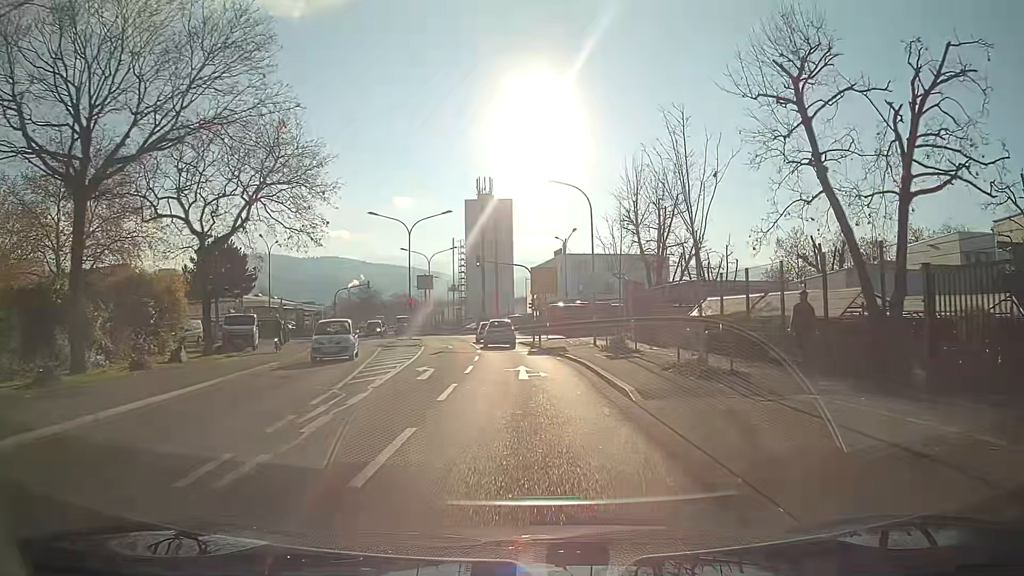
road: secondary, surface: asphalt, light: Day
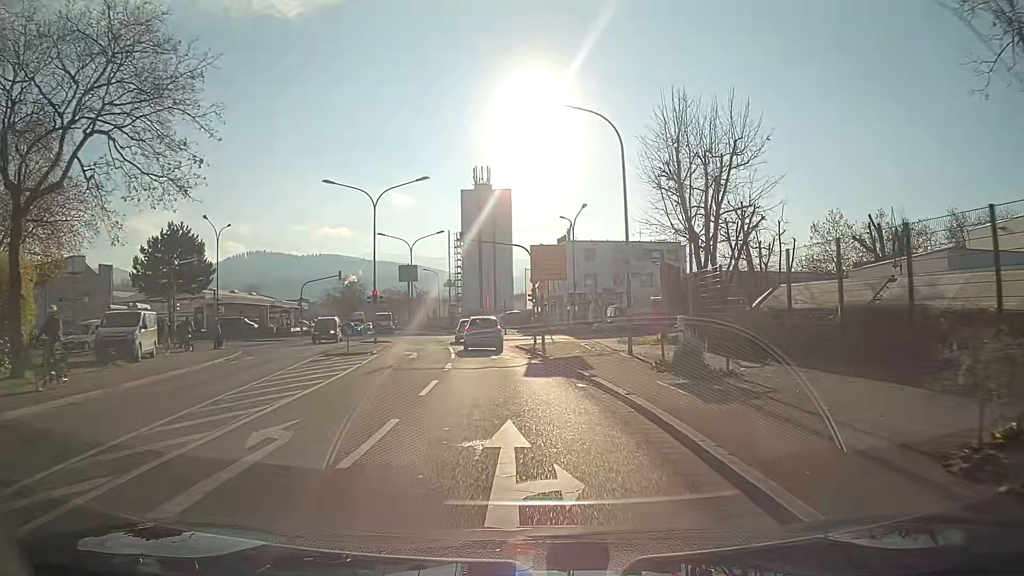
(0.0, +11.6) m; 0°
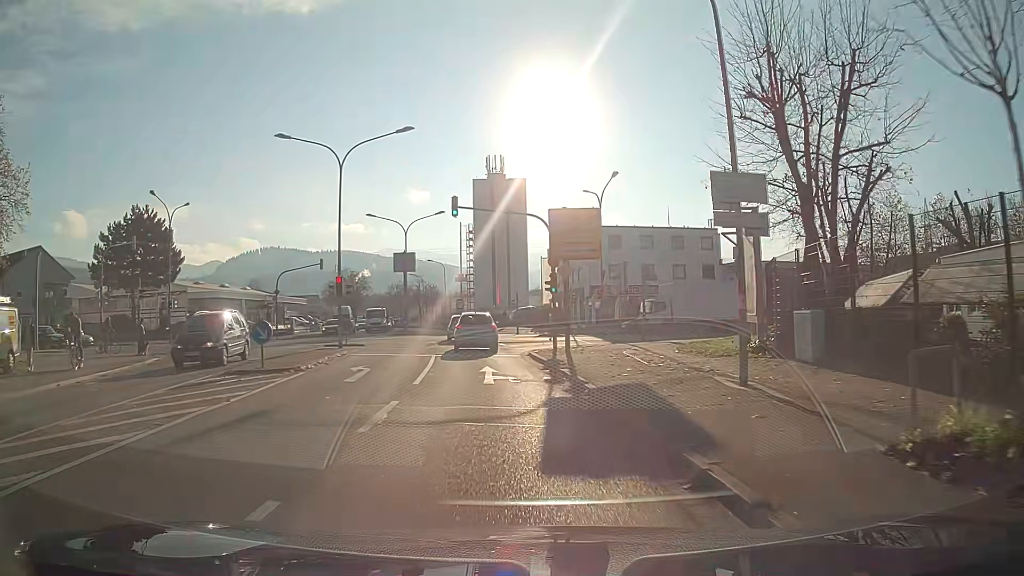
(-0.1, +10.1) m; -2°
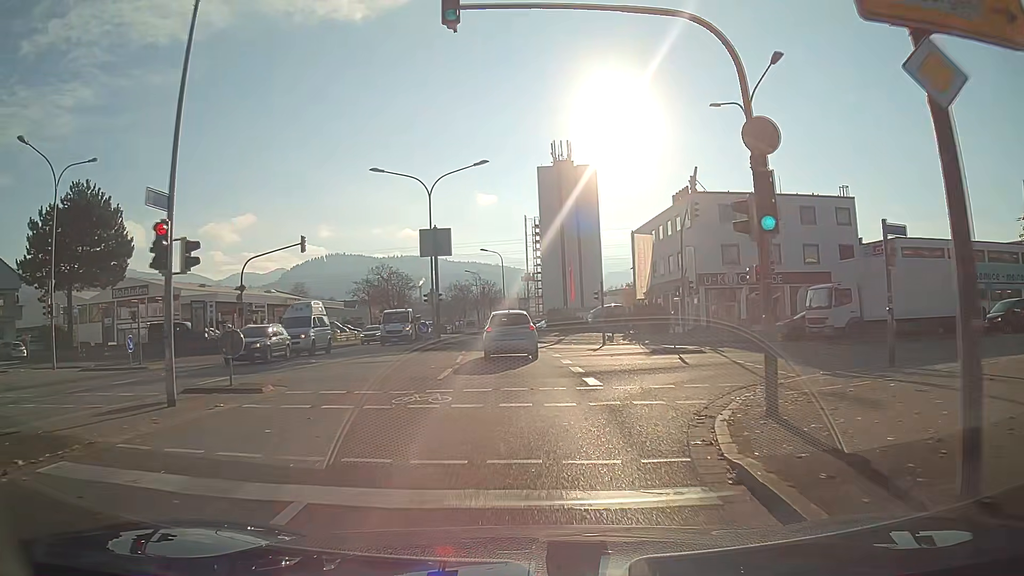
(-1.1, +19.2) m; -6°
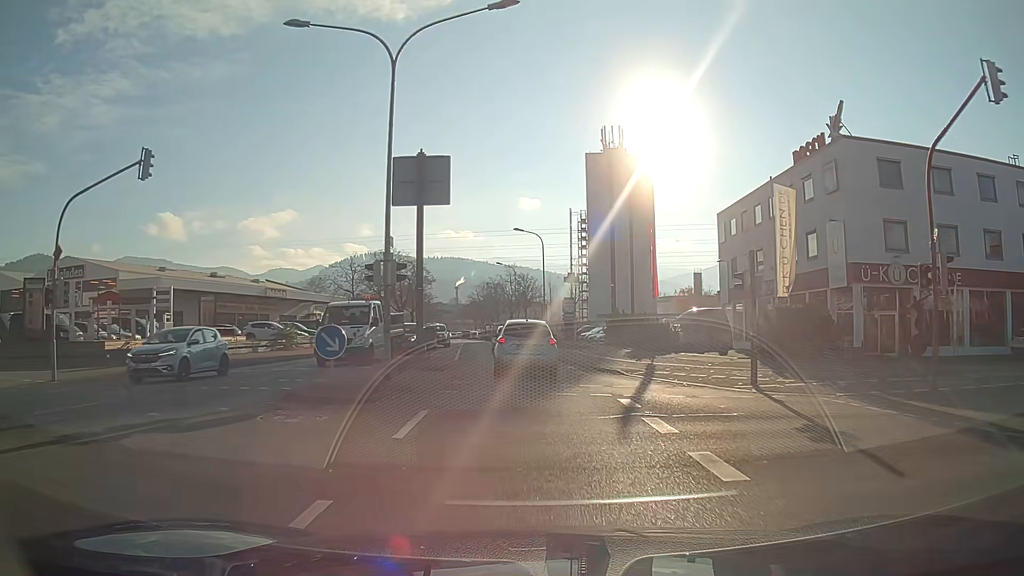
(-0.6, +19.7) m; -3°
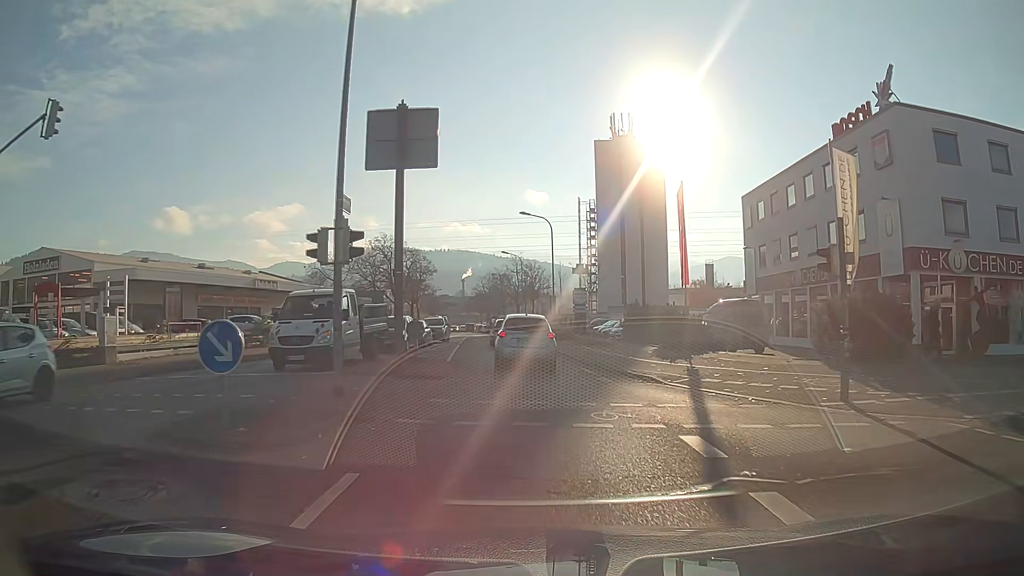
(0.0, +4.8) m; -1°
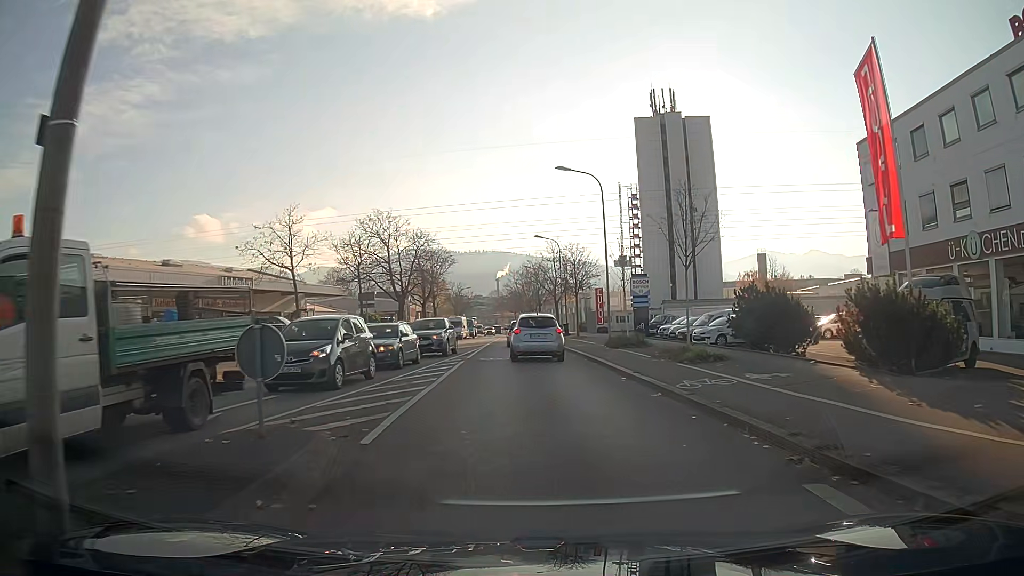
(-0.4, +14.8) m; -3°
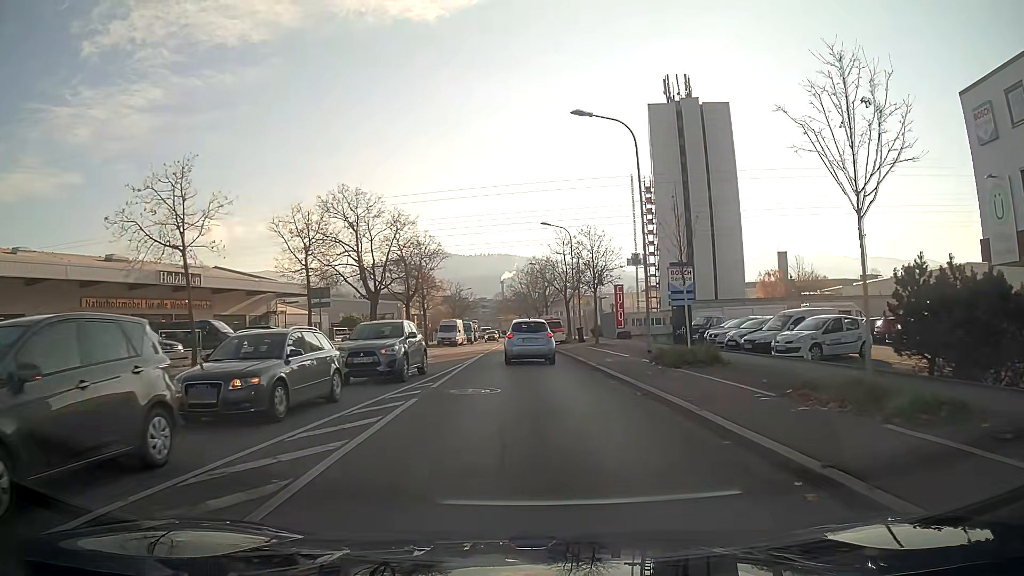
(-0.1, +10.3) m; -1°
